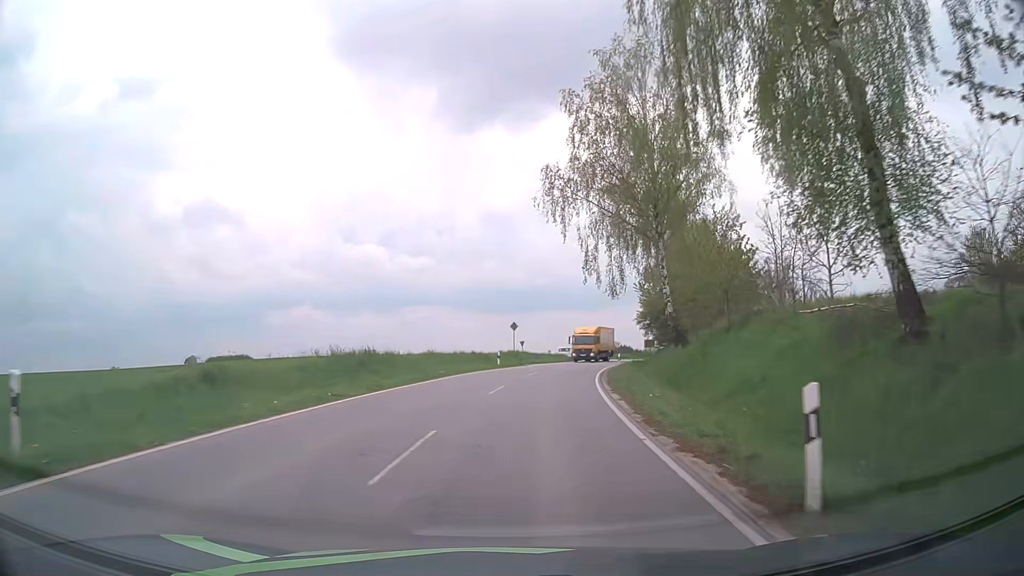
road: tertiary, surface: asphalt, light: Day
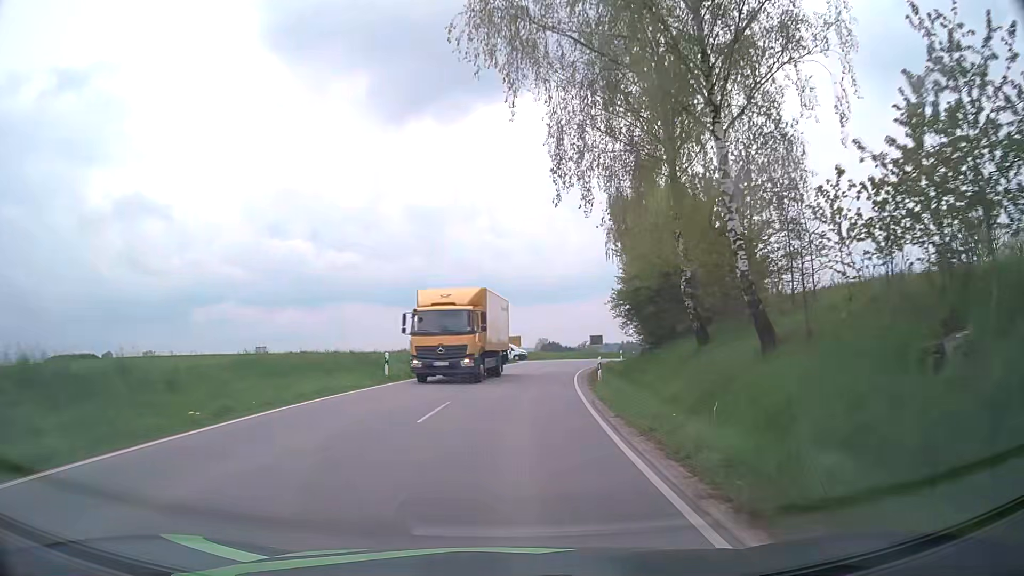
(+1.1, +18.5) m; +7°
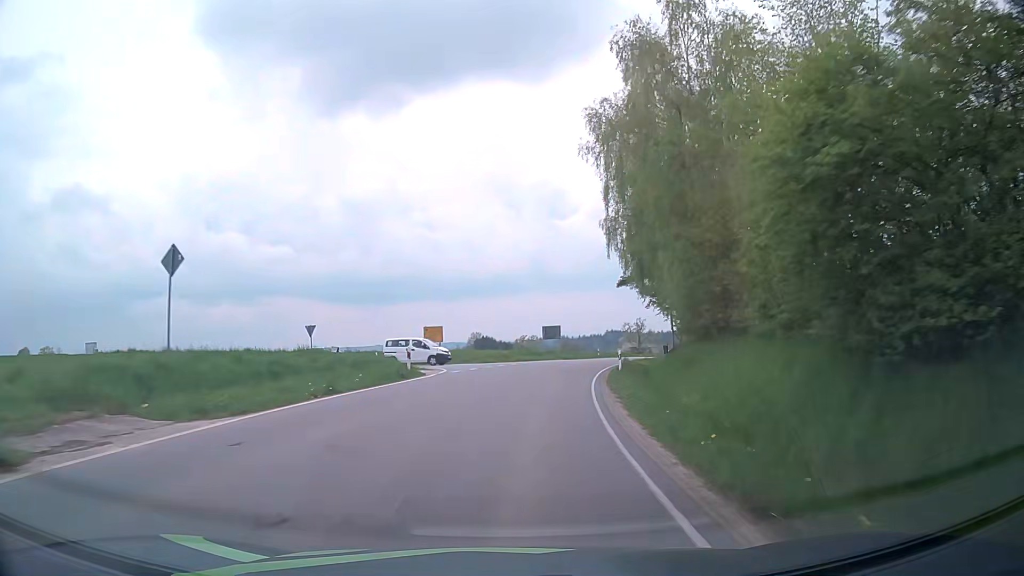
(+1.2, +26.0) m; +5°
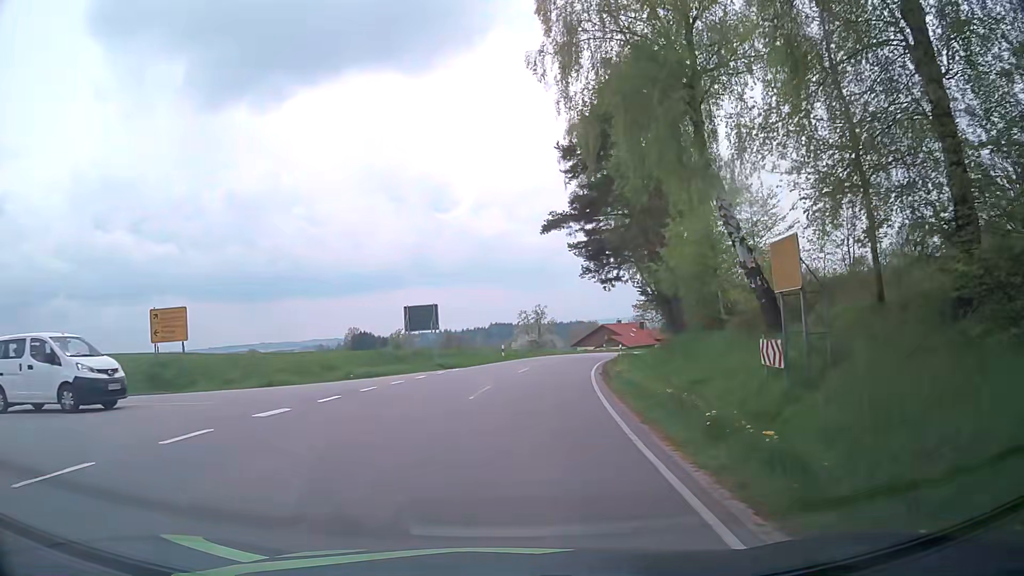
(+2.4, +28.6) m; +10°
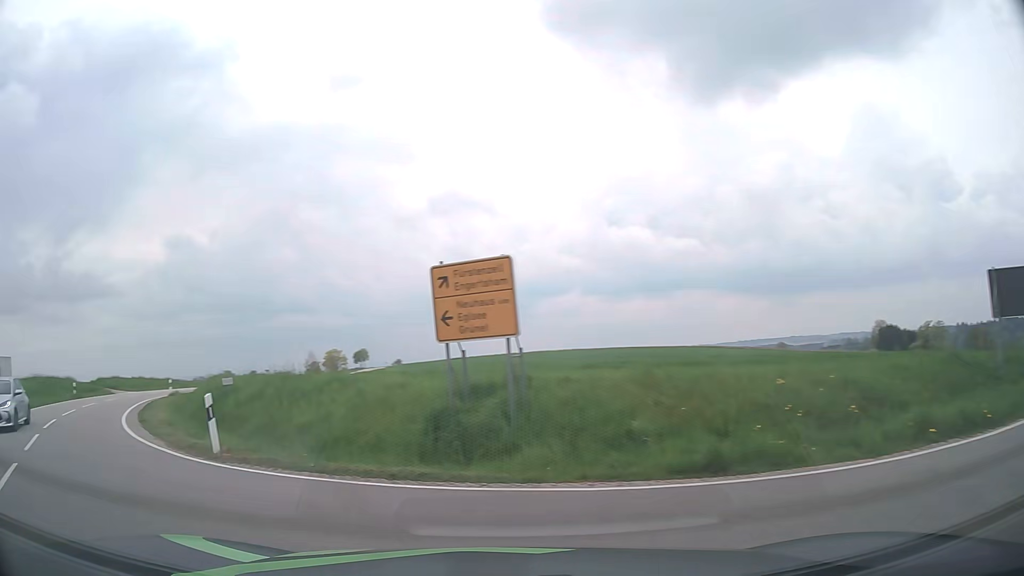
(-2.8, +15.2) m; -44°
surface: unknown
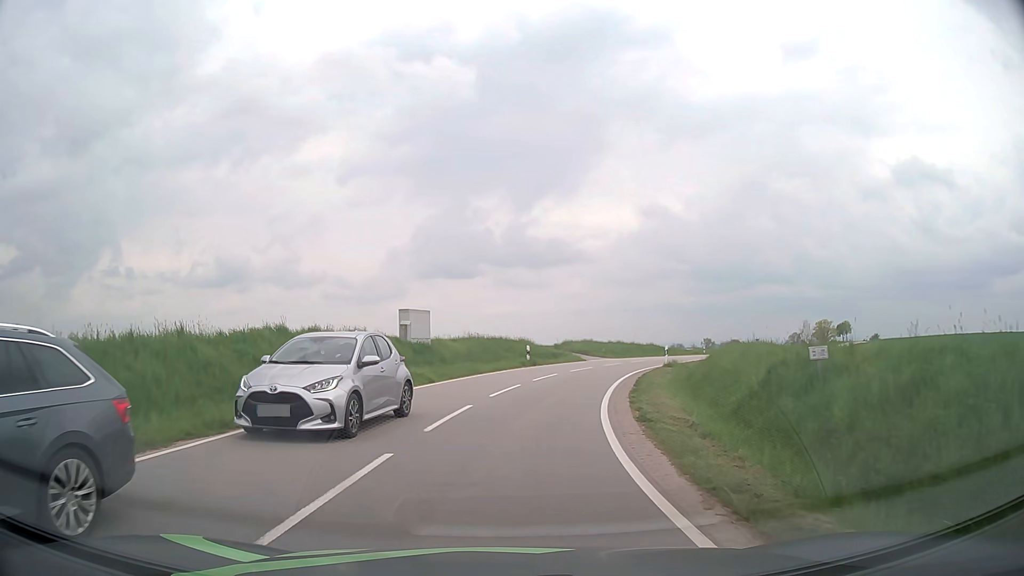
(-4.7, +8.9) m; -42°
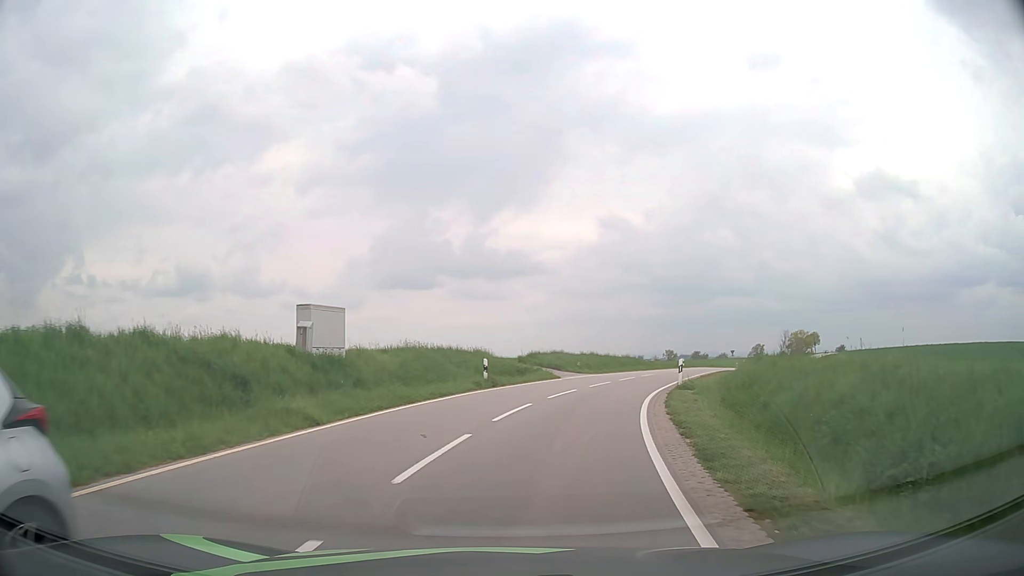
(+0.2, +9.4) m; +4°
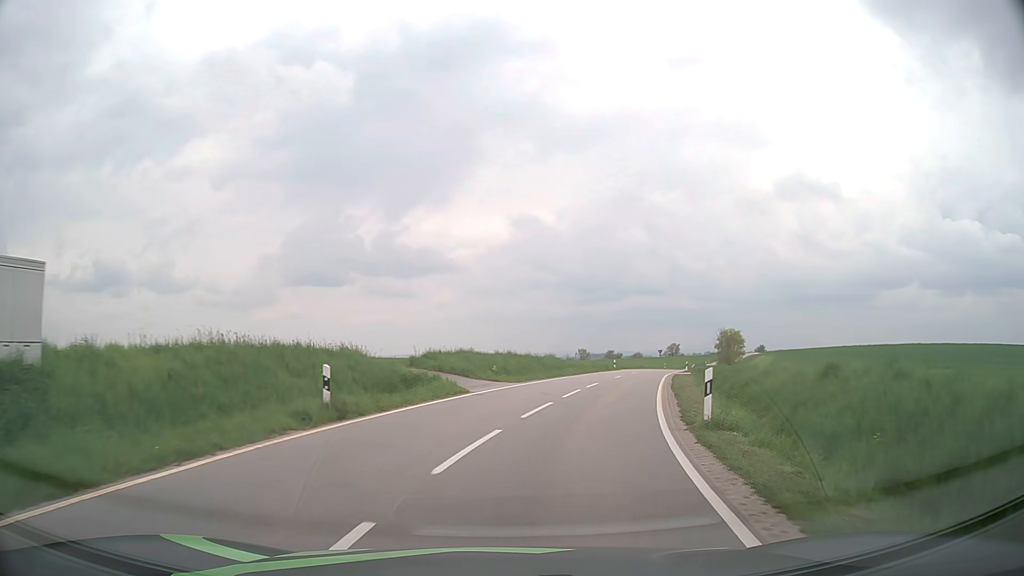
(+0.7, +11.5) m; +7°
(+1, +10) (+2, +20) (+5, +30) (+7, +39) (+10, +49) (+13, +58) (+16, +68) (+19, +77) (+22, +87) (+26, +96) m
